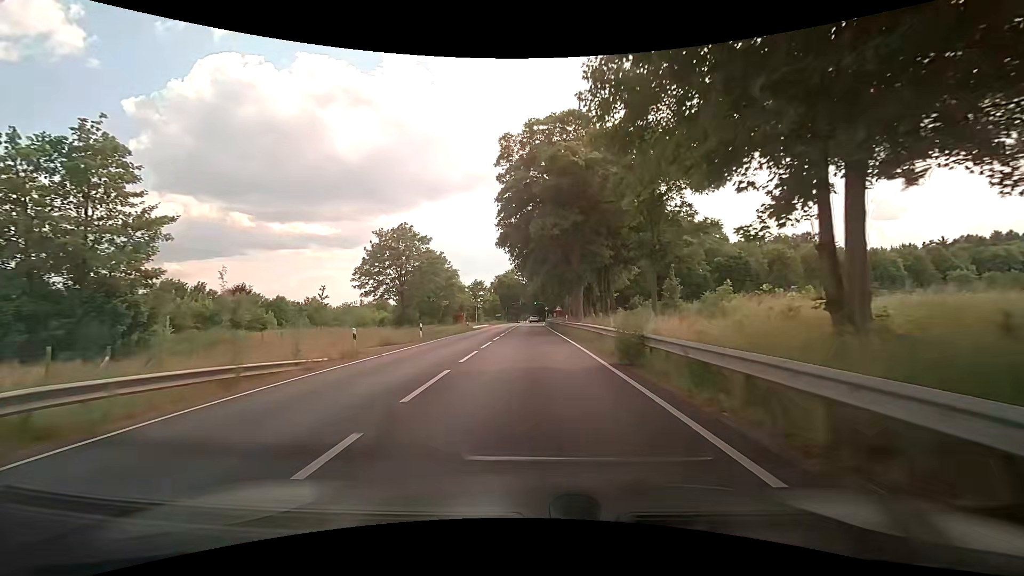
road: primary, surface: asphalt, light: Day
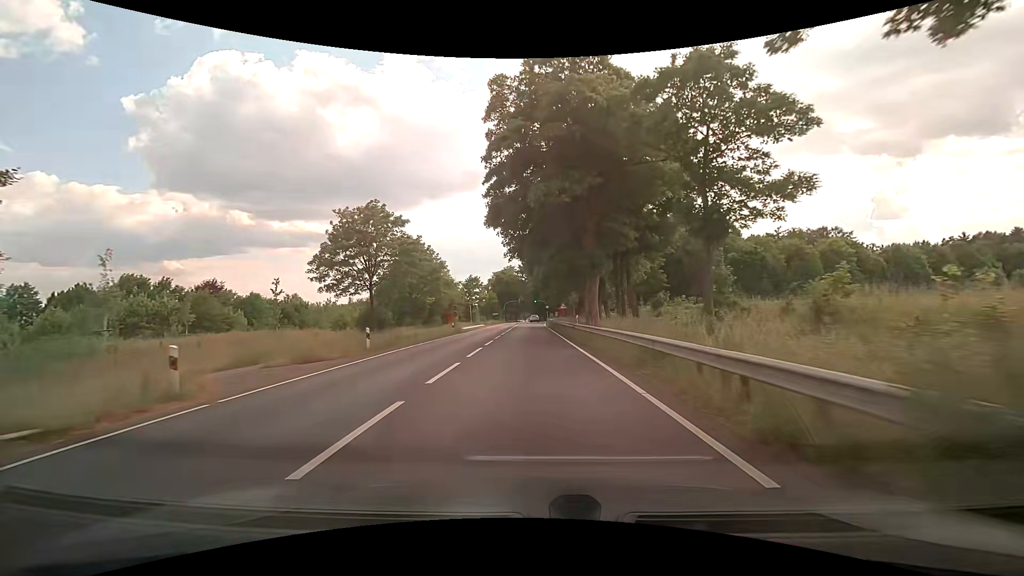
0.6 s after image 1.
(0.0, +10.0) m; 0°
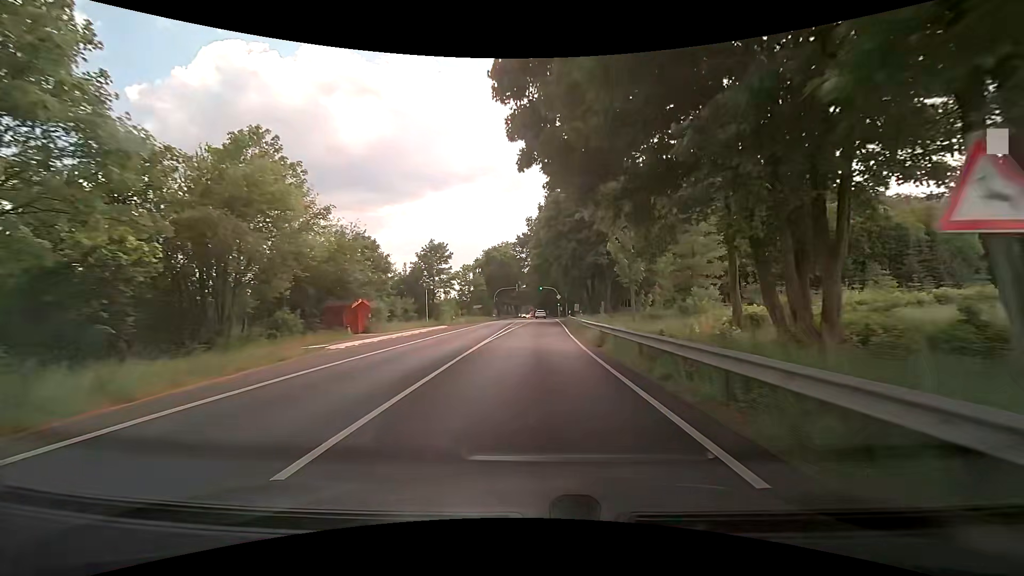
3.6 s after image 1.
(0.0, +46.0) m; -1°
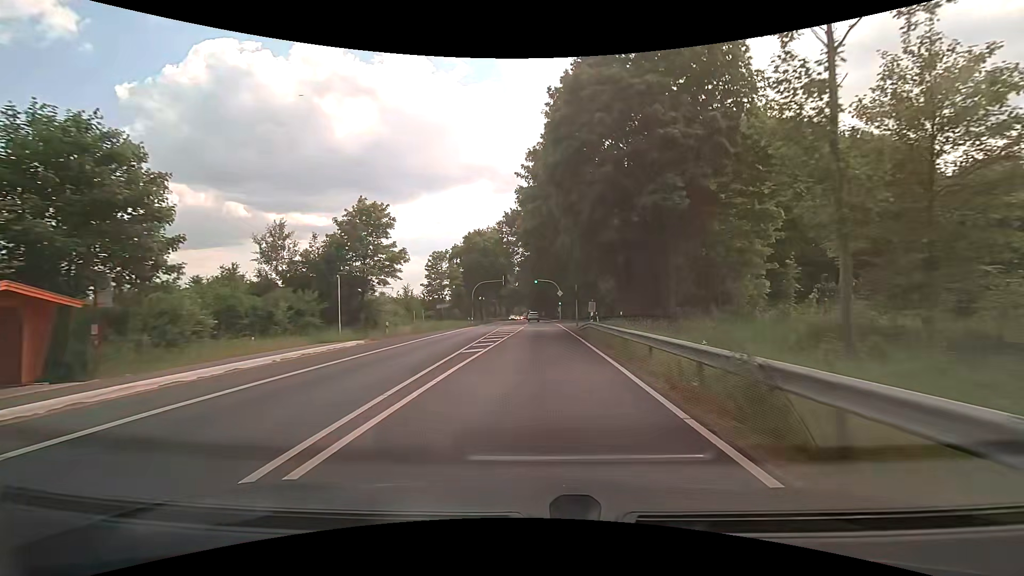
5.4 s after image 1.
(+0.3, +24.8) m; +1°
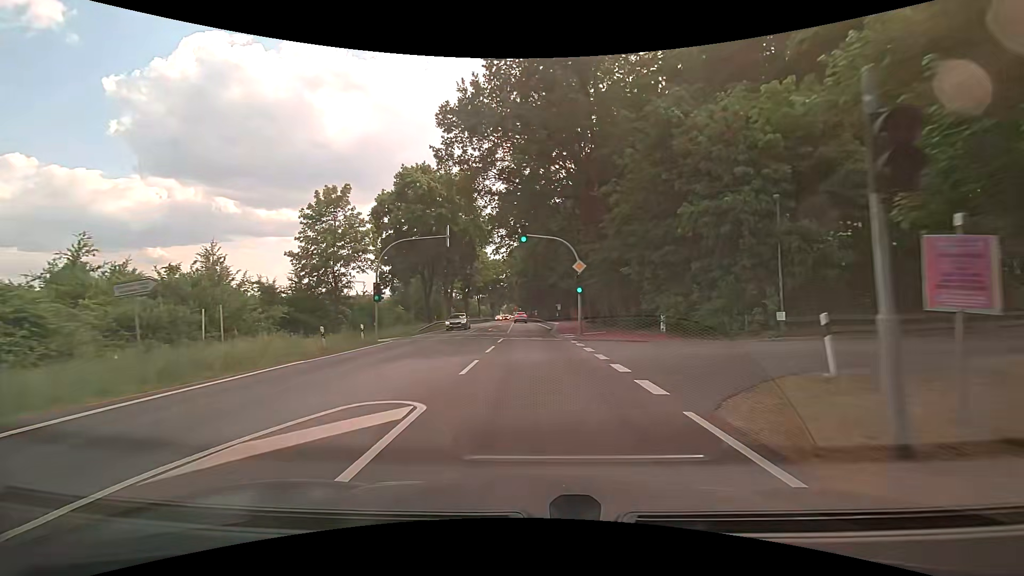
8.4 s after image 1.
(+0.4, +39.6) m; +1°
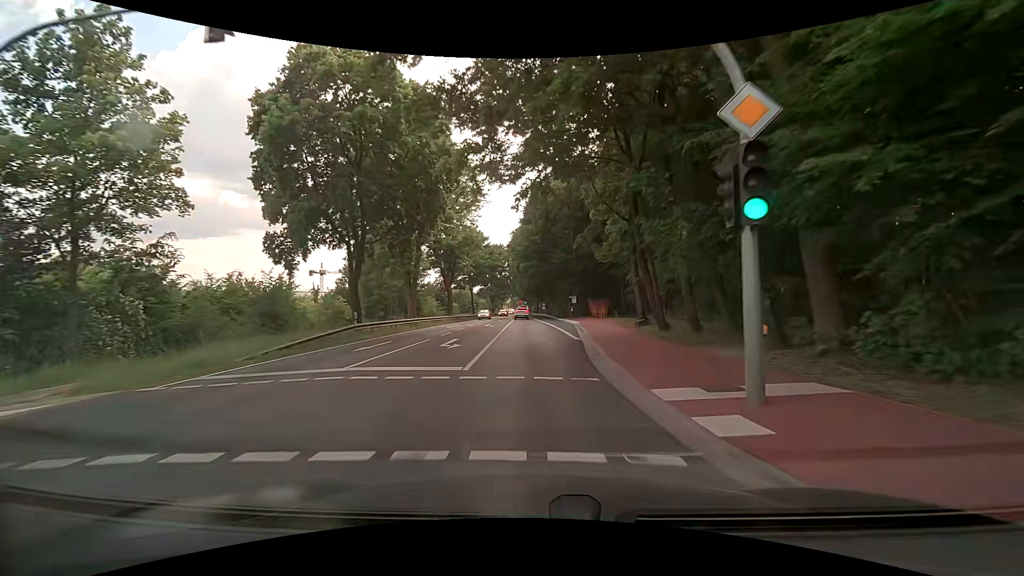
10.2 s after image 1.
(-0.1, +22.7) m; -1°
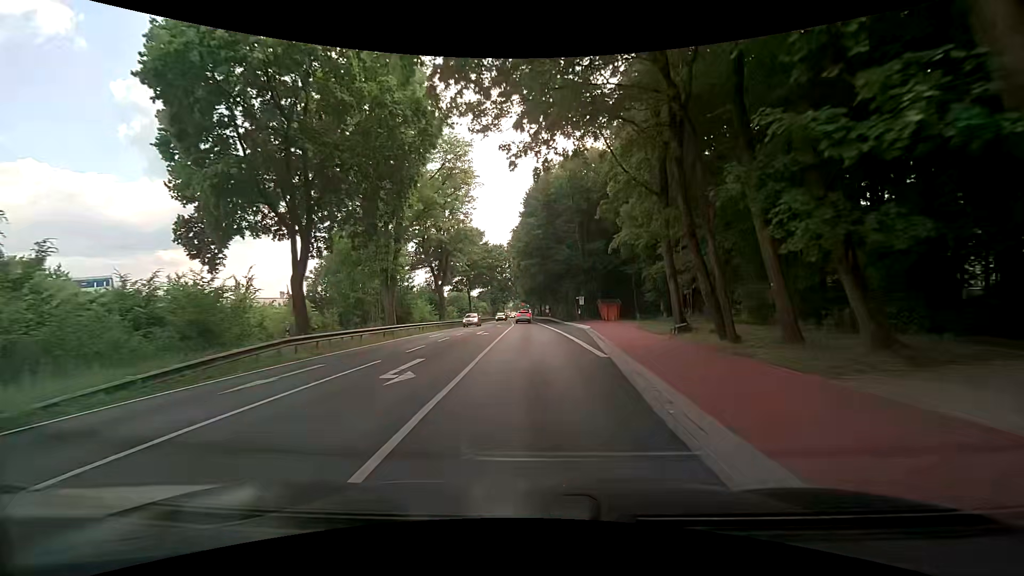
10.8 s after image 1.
(0.0, +7.2) m; -1°
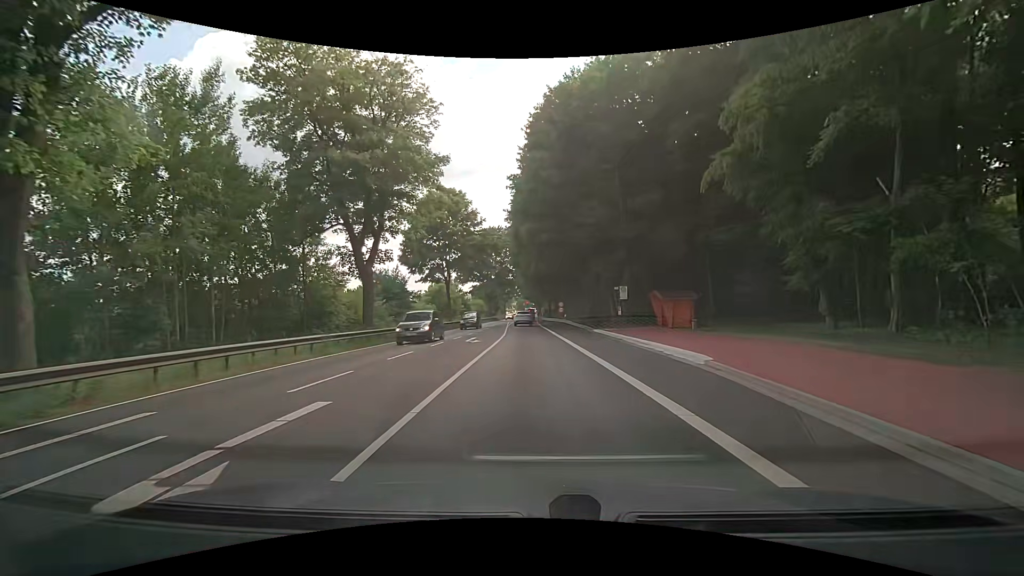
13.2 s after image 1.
(+0.1, +26.2) m; -1°
(0, +10) (0, +20) (0, +30) (0, +40) (0, +50) (0, +60) (0, +70) (-1, +80) (0, +90) (0, +100) m
